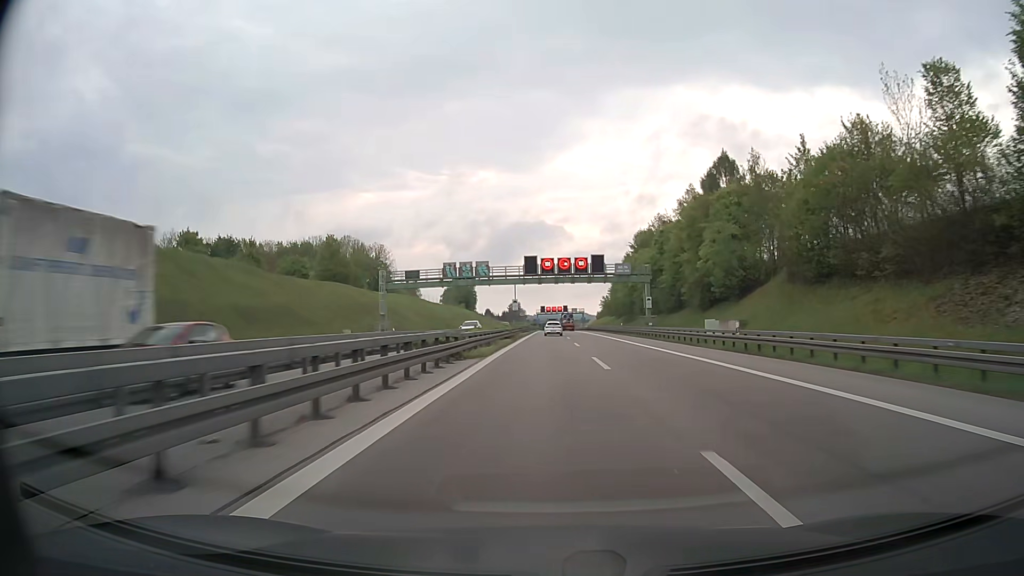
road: motorway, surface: asphalt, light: Day
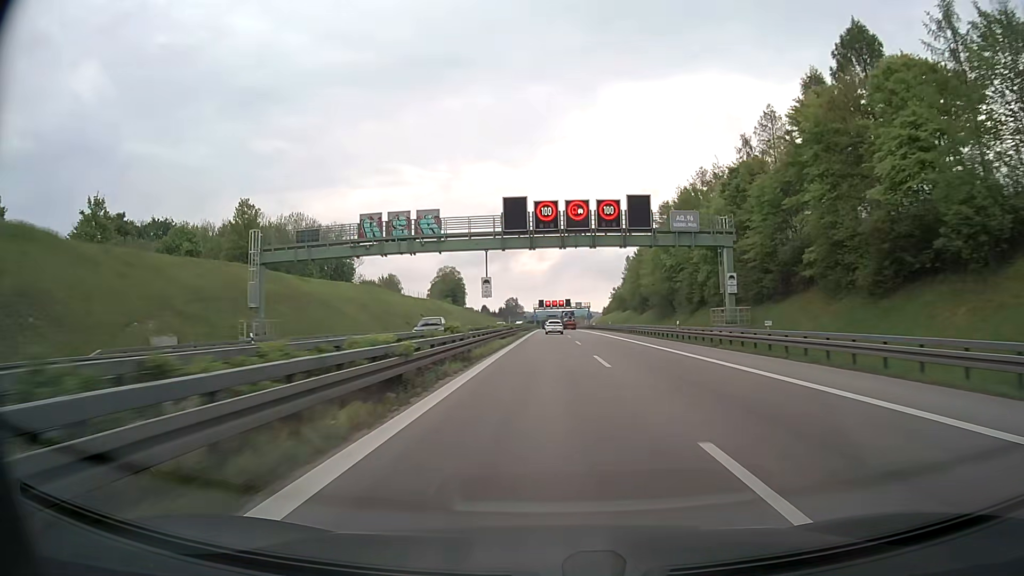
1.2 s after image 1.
(0.0, +35.3) m; 0°
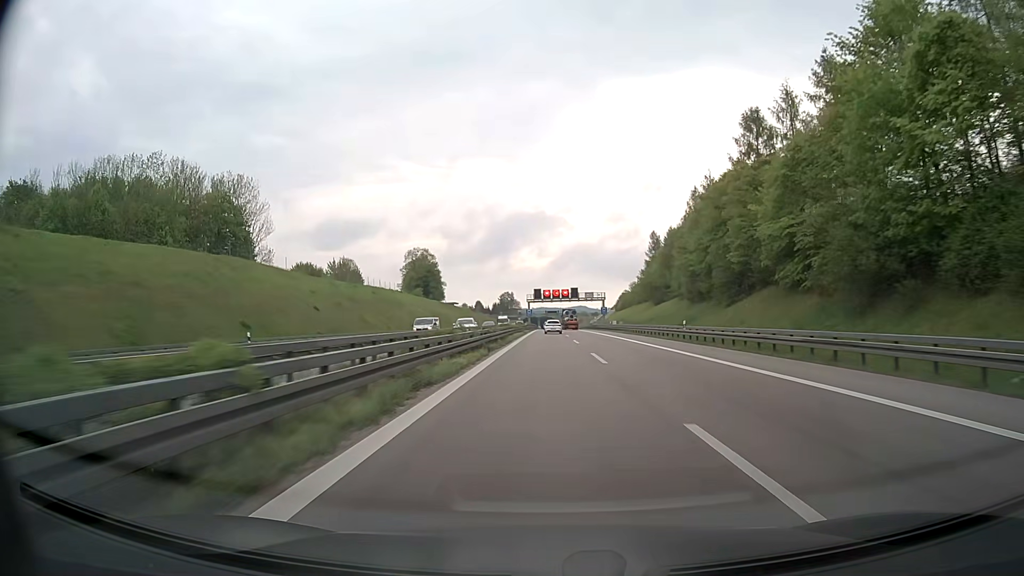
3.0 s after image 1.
(+0.1, +52.8) m; 0°
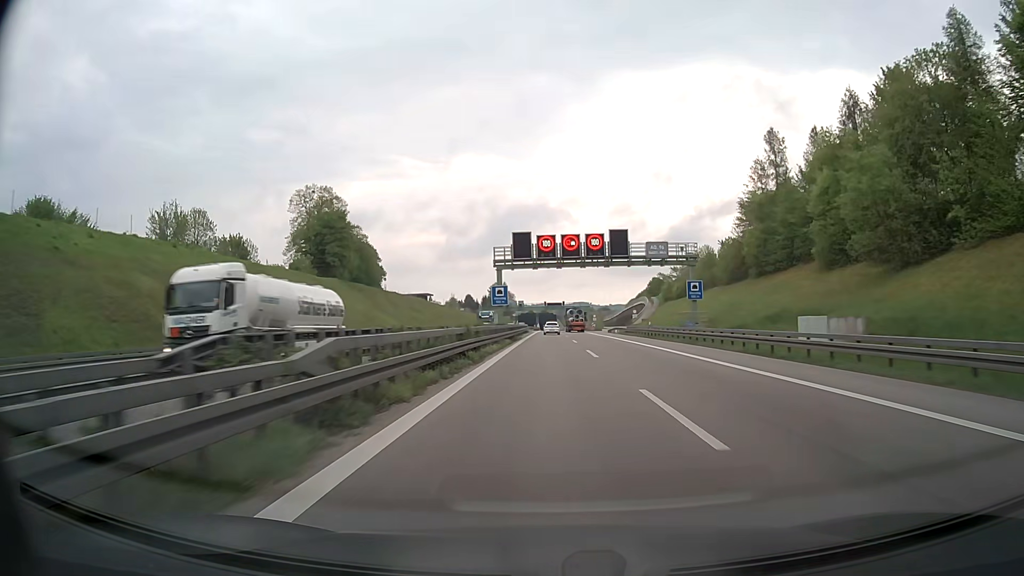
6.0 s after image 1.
(+0.1, +85.7) m; 0°
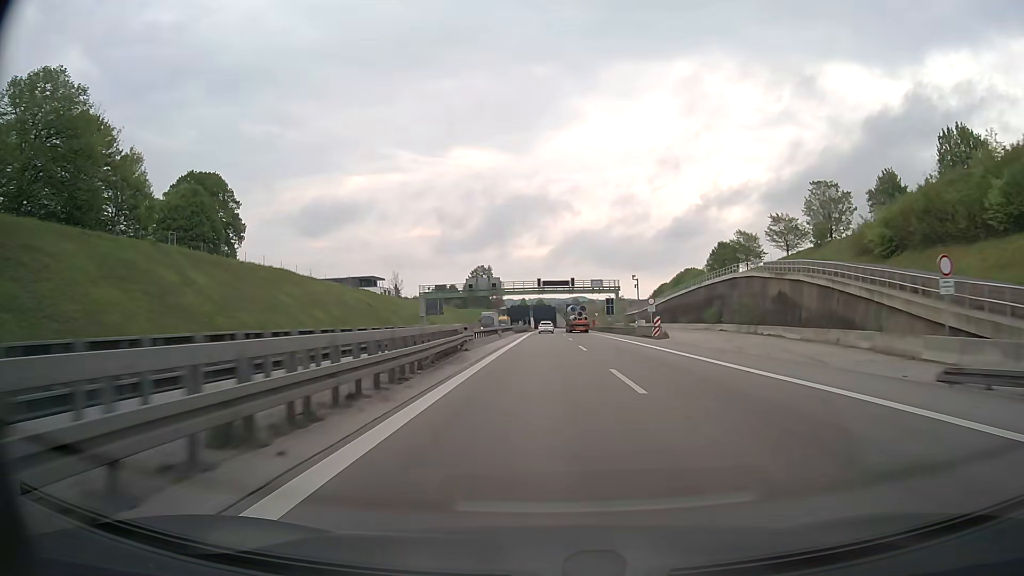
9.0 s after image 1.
(+0.2, +84.9) m; 0°
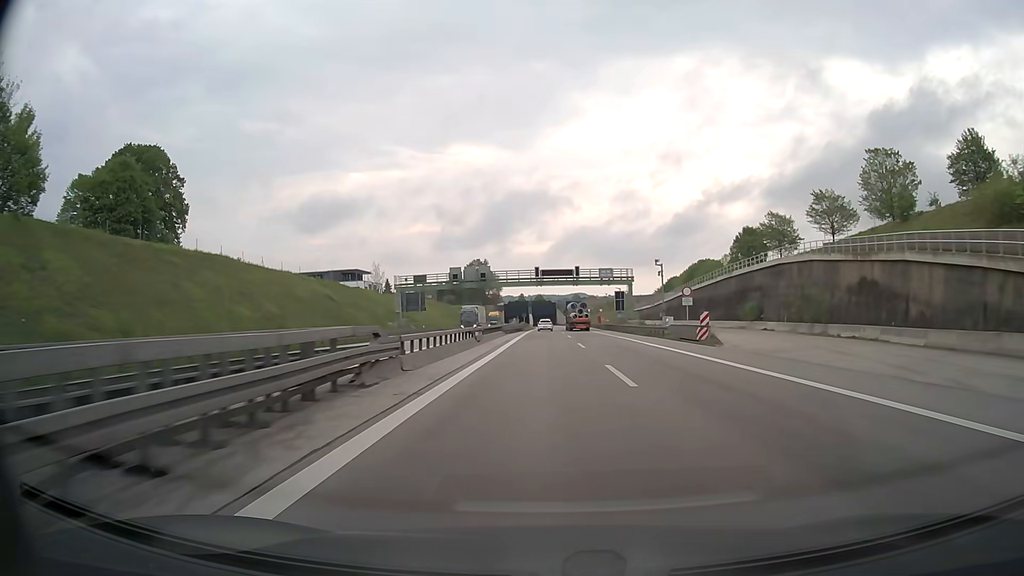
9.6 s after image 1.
(0.0, +16.9) m; 0°
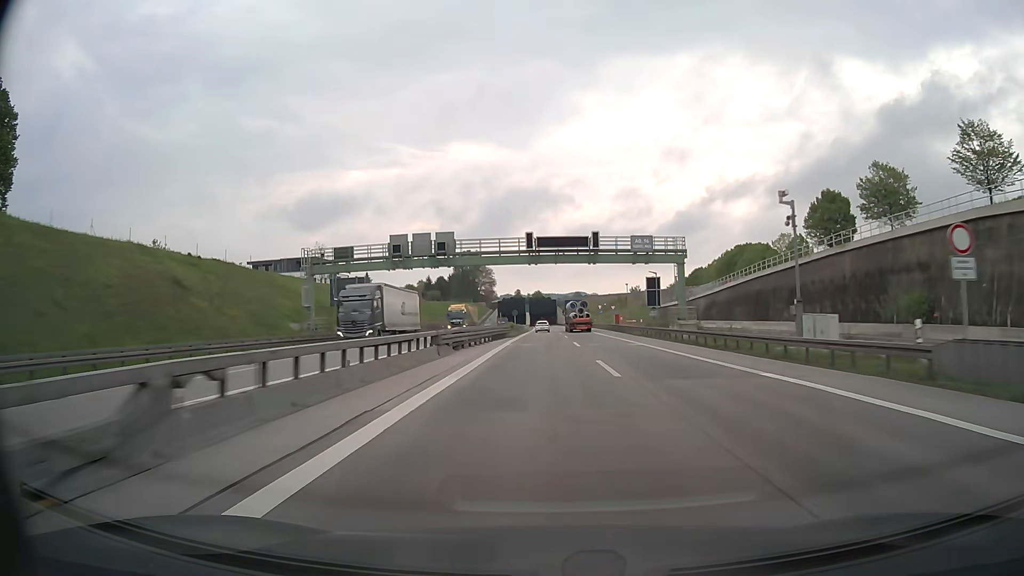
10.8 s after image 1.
(+0.1, +33.7) m; 0°
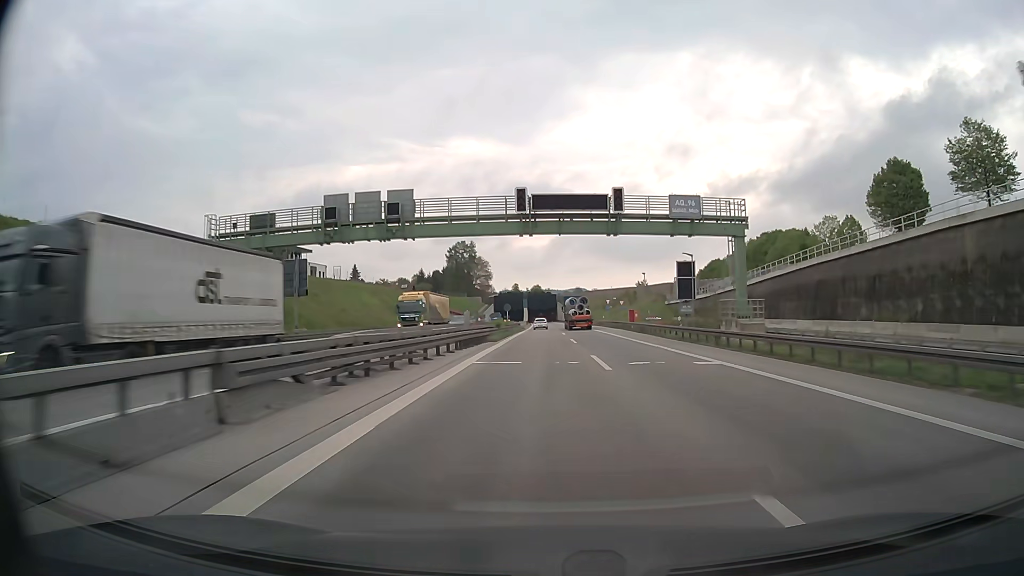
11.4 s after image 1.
(0.0, +16.8) m; 0°
(0, +10) (0, +20) (0, +30) (0, +40) (0, +50) (0, +60) (0, +70) (-1, +80) (-1, +90) (-1, +100) m
